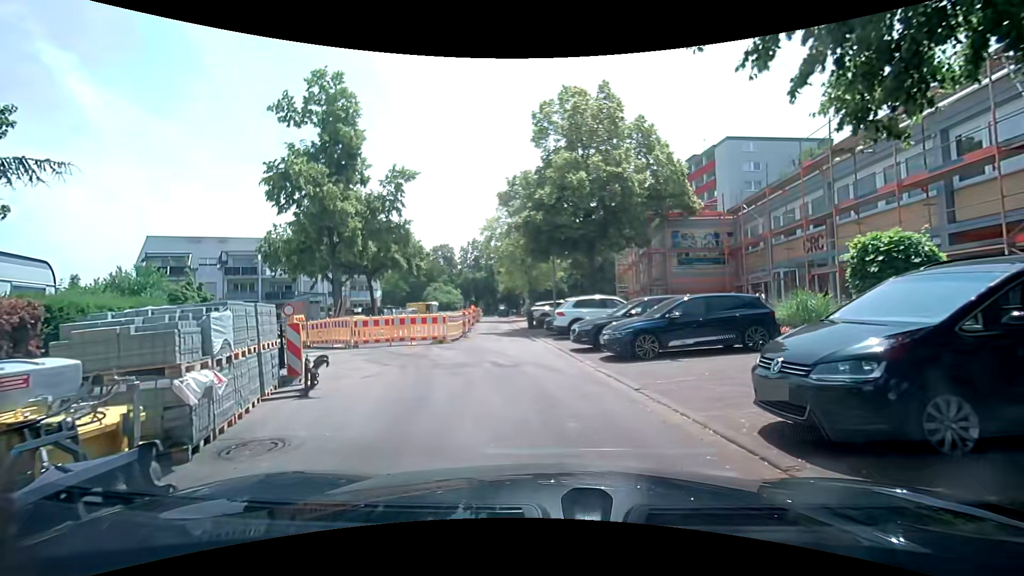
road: residential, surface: asphalt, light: Day
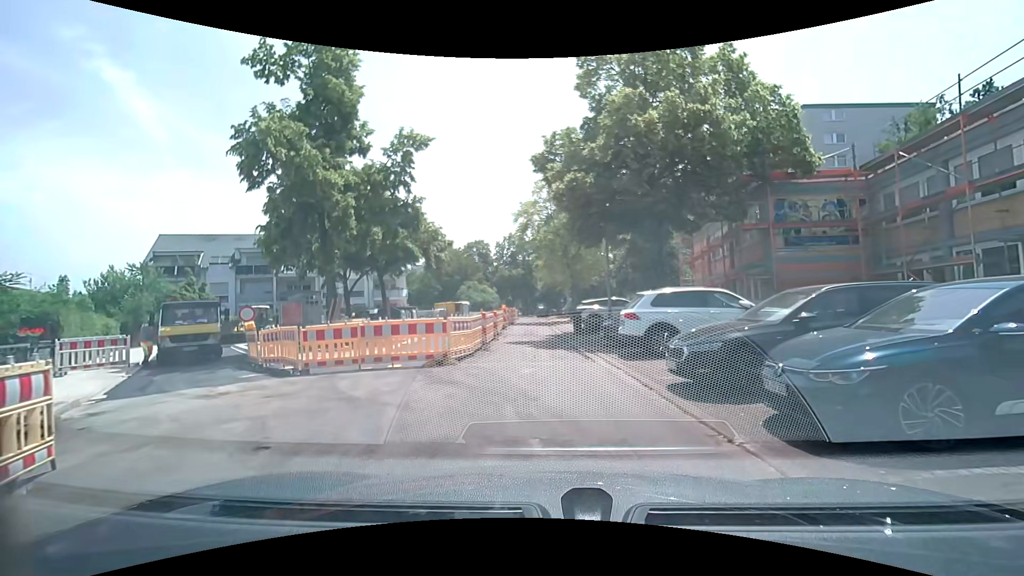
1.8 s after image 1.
(-0.5, +7.2) m; -6°
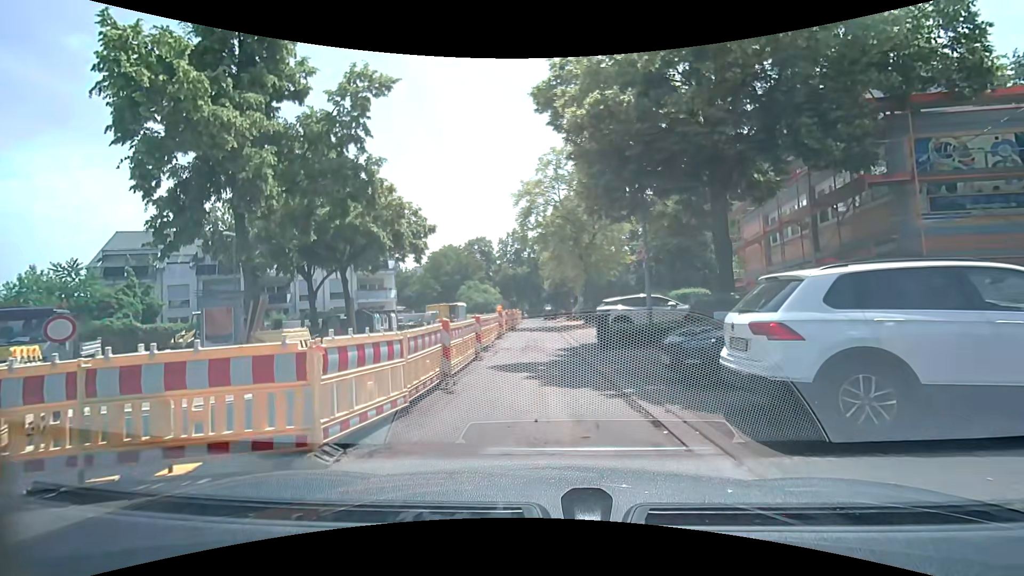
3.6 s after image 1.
(-0.1, +7.3) m; -2°
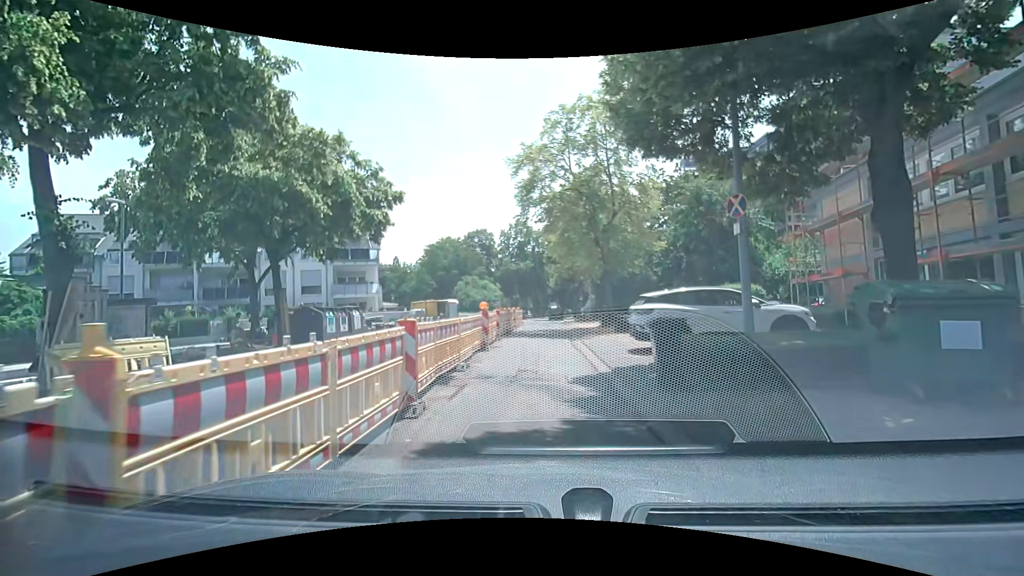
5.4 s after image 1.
(+0.1, +7.2) m; +1°
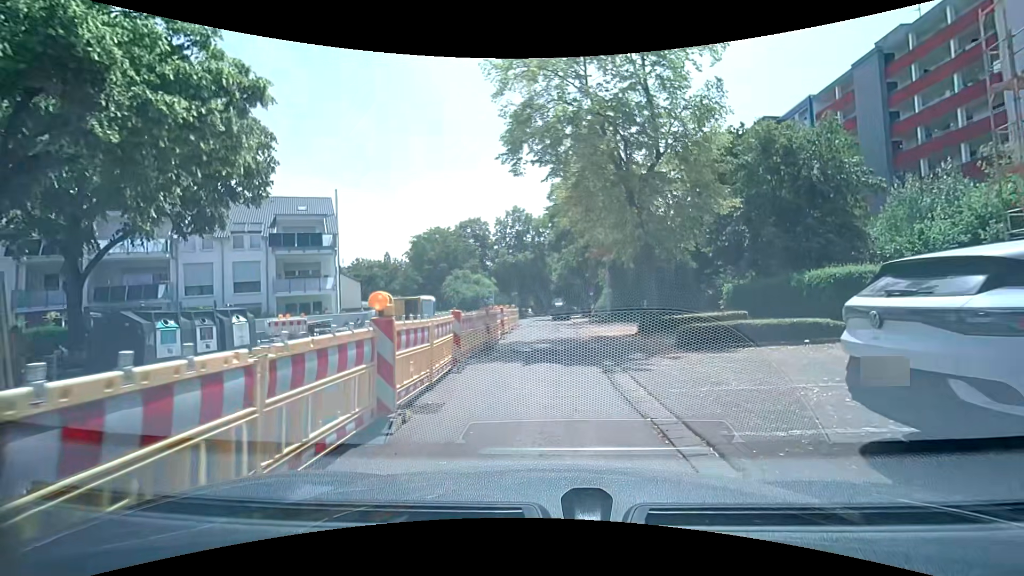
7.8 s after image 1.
(-0.1, +10.0) m; +1°
(0, +10) (0, +20) (0, +30) (-1, +40) (-2, +50) (-3, +60) (-2, +70) (-1, +80) (0, +90) (+2, +99) m
